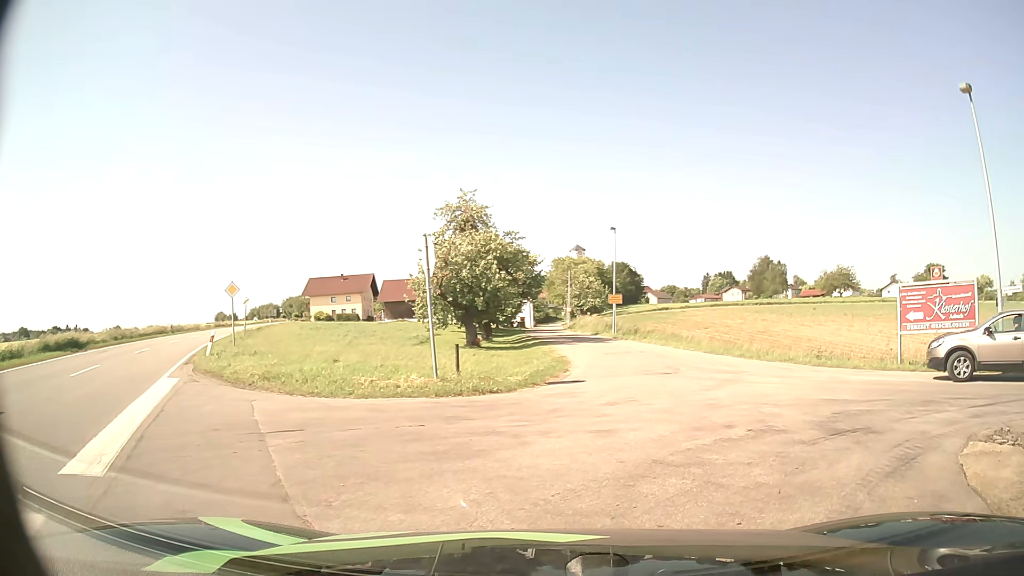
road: secondary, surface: asphalt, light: Day
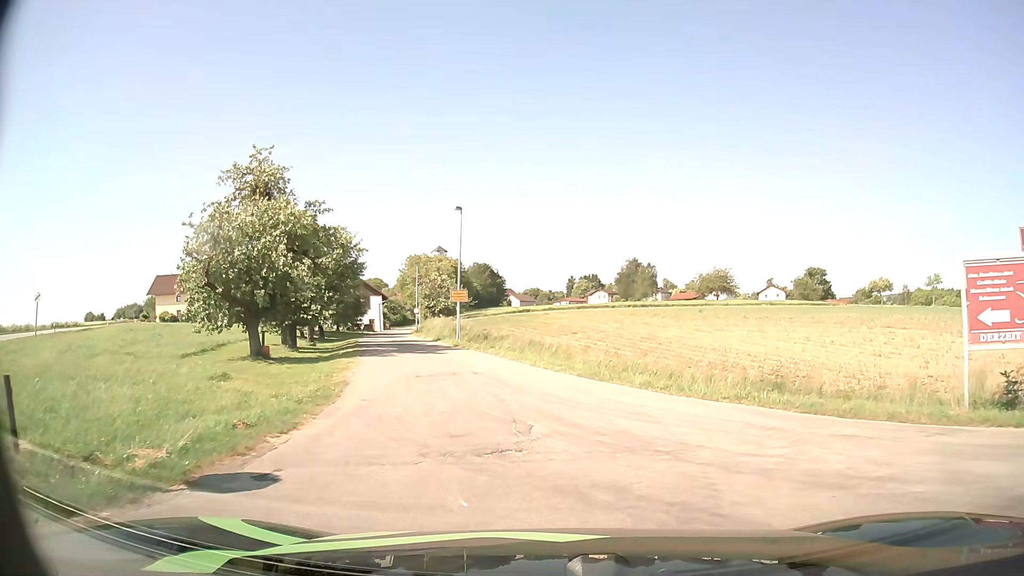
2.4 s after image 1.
(+1.6, +11.0) m; +10°
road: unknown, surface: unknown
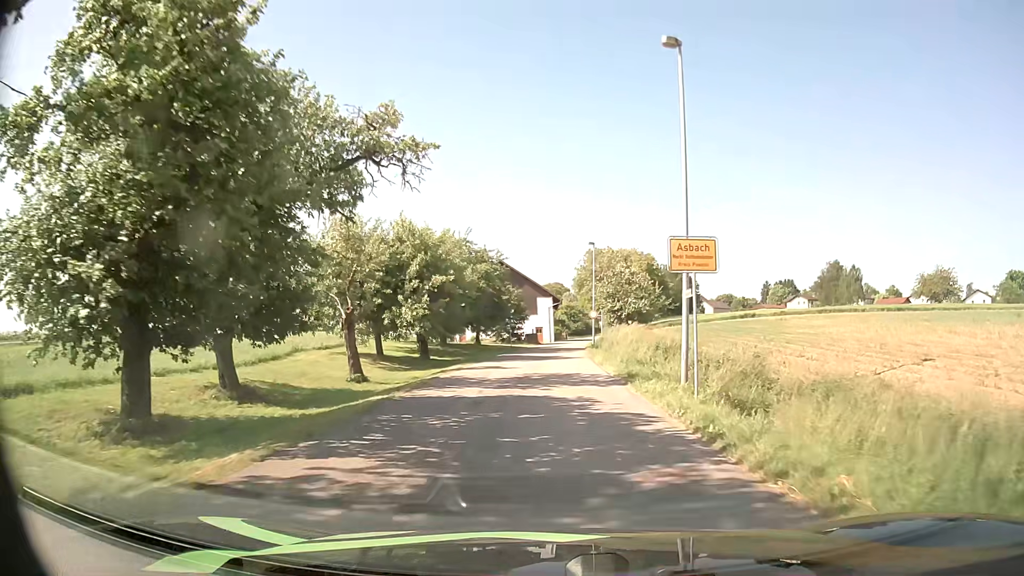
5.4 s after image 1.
(-3.9, +26.2) m; -16°
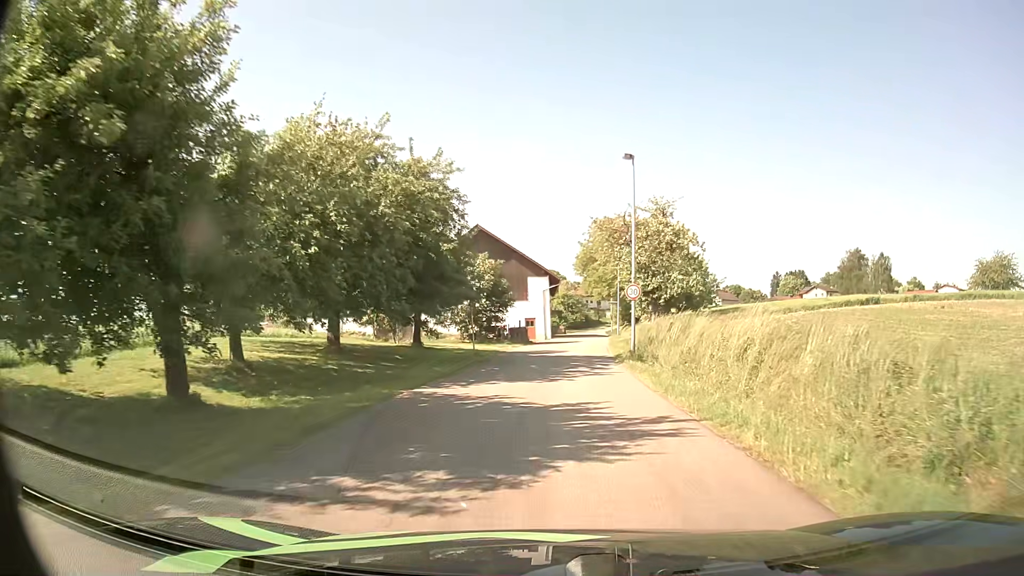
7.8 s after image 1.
(-0.1, +25.0) m; 0°
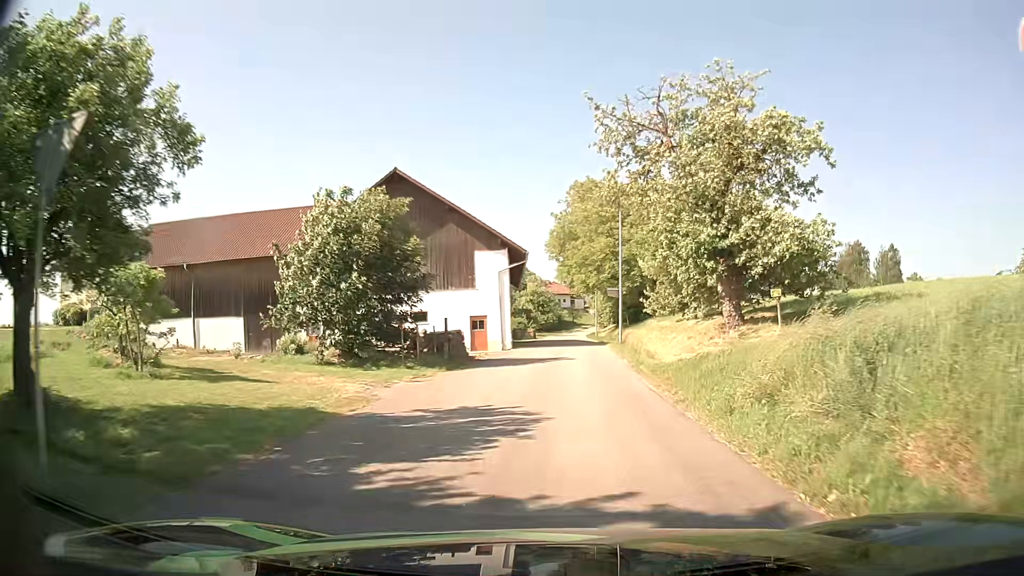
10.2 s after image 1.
(+0.6, +23.8) m; +2°
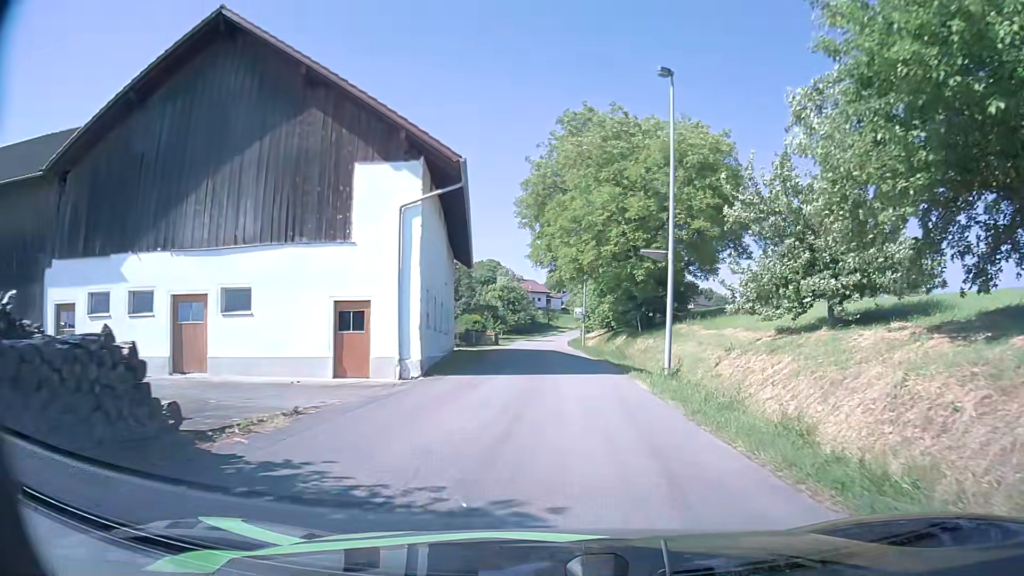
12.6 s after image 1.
(+0.4, +21.6) m; +2°
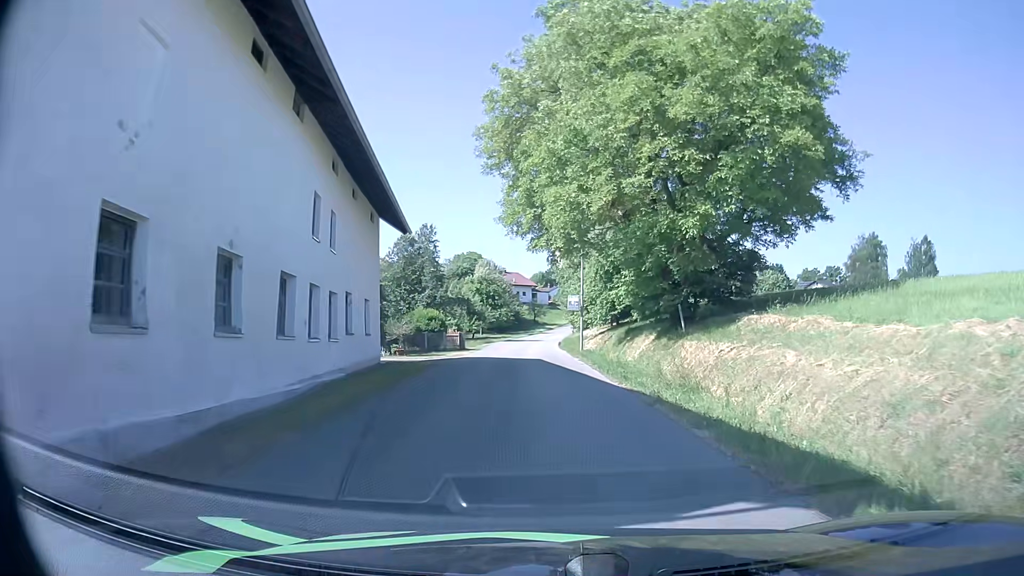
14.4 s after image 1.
(+0.2, +15.0) m; +1°
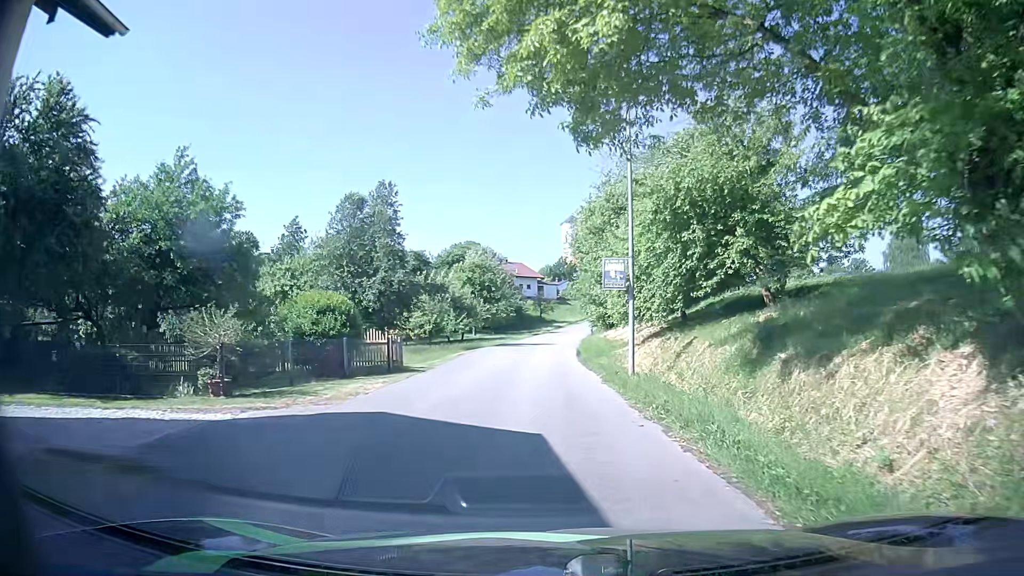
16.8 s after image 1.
(-0.2, +19.8) m; -2°
(0, +10) (0, +20) (0, +30) (0, +40) (+1, +50) (+2, +60) (+3, +70) (+4, +80) (+6, +90) (+7, +100) m
